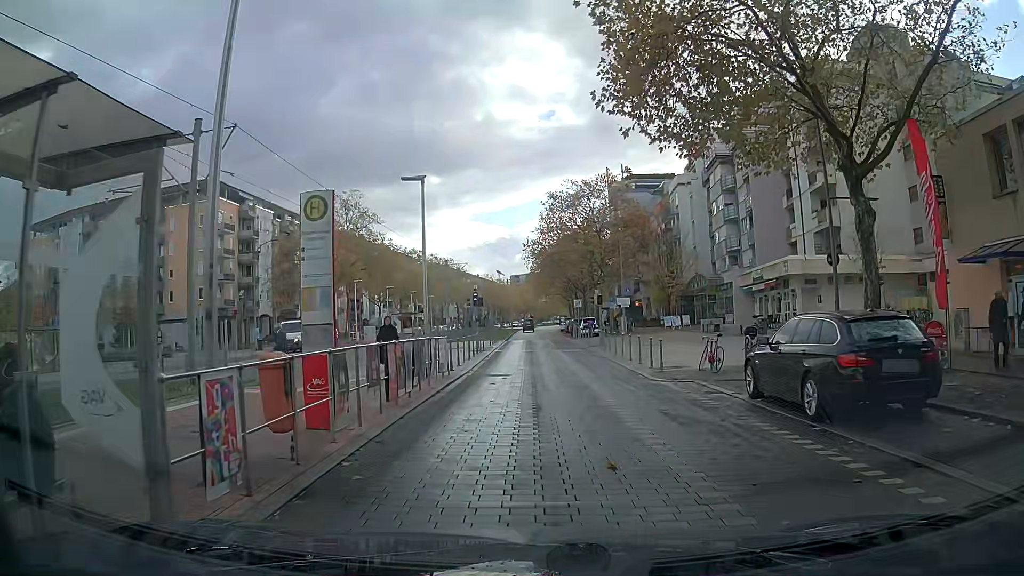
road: tertiary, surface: paving_stones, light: Day
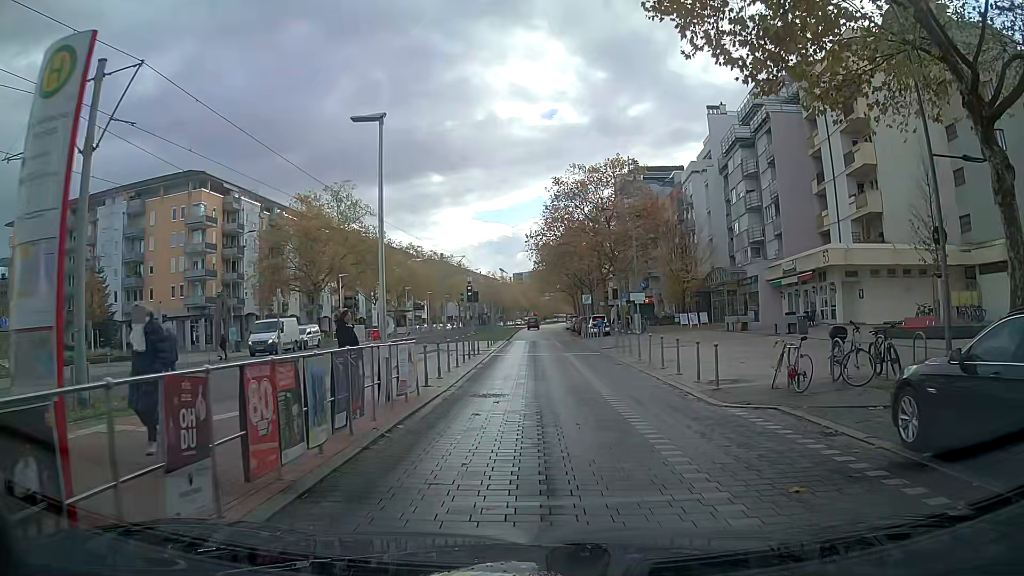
(0.0, +5.3) m; -1°
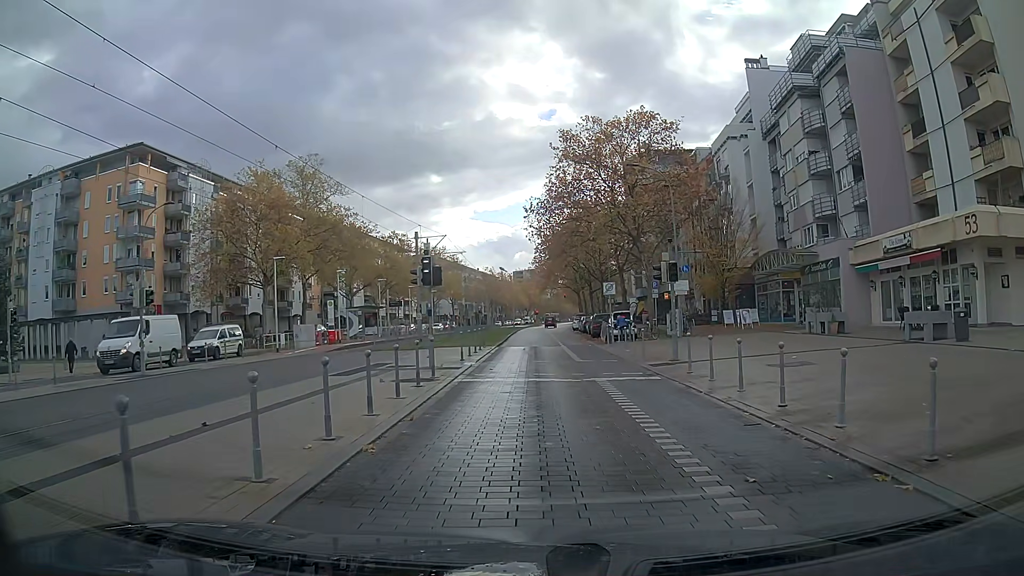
(-0.2, +13.1) m; 0°
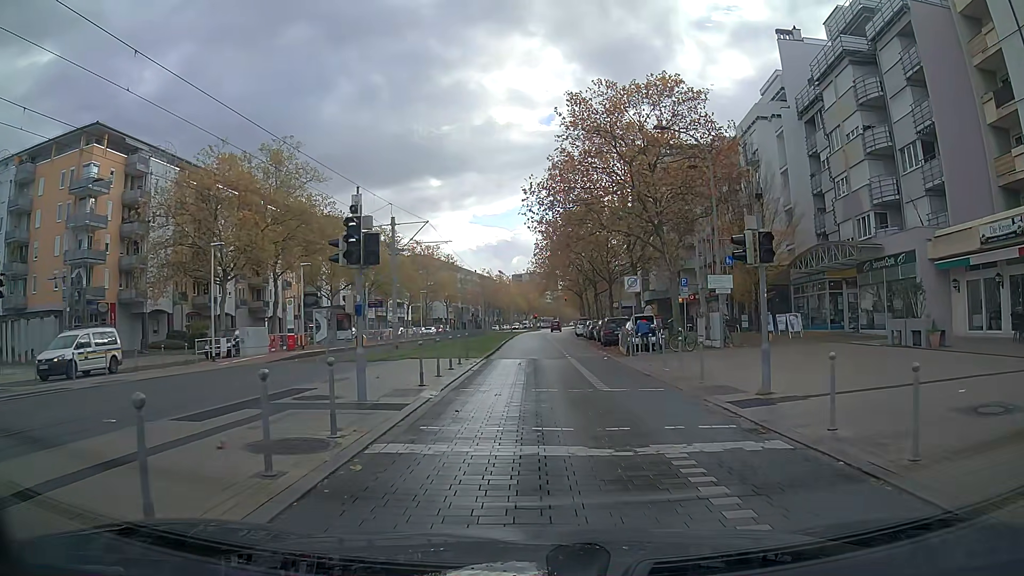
(+0.1, +7.7) m; +1°
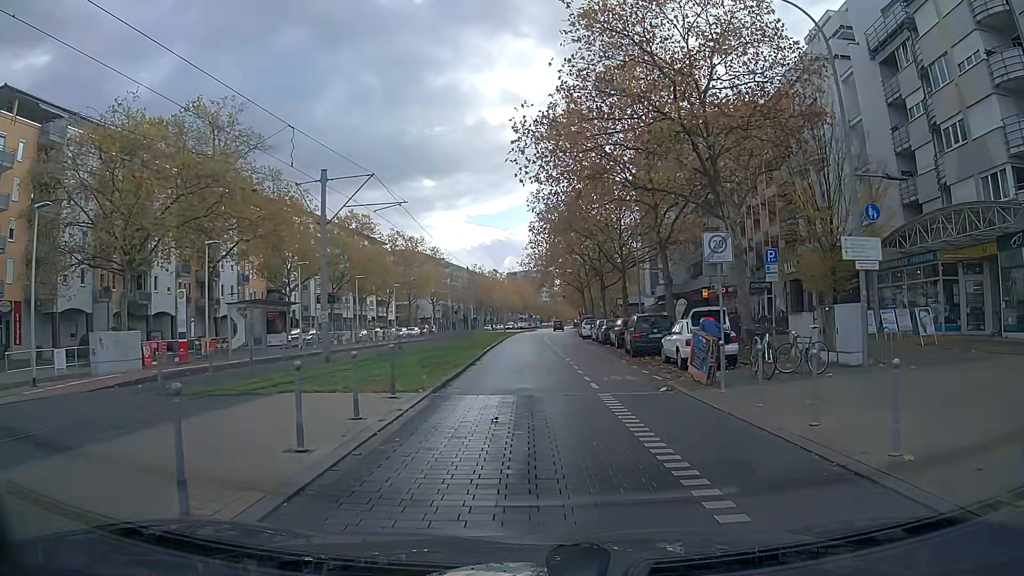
(0.0, +12.1) m; +1°
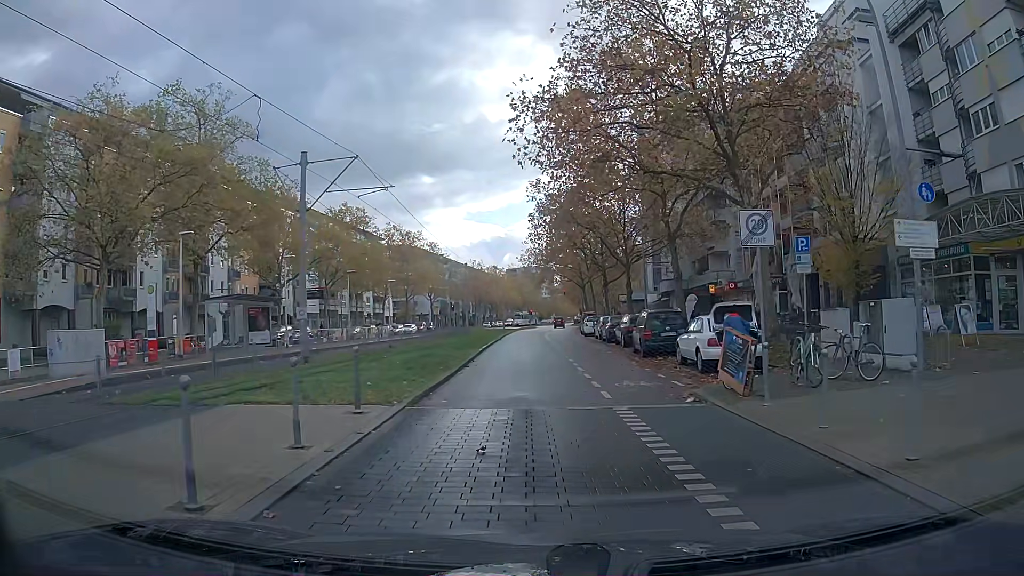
(0.0, +2.4) m; 0°
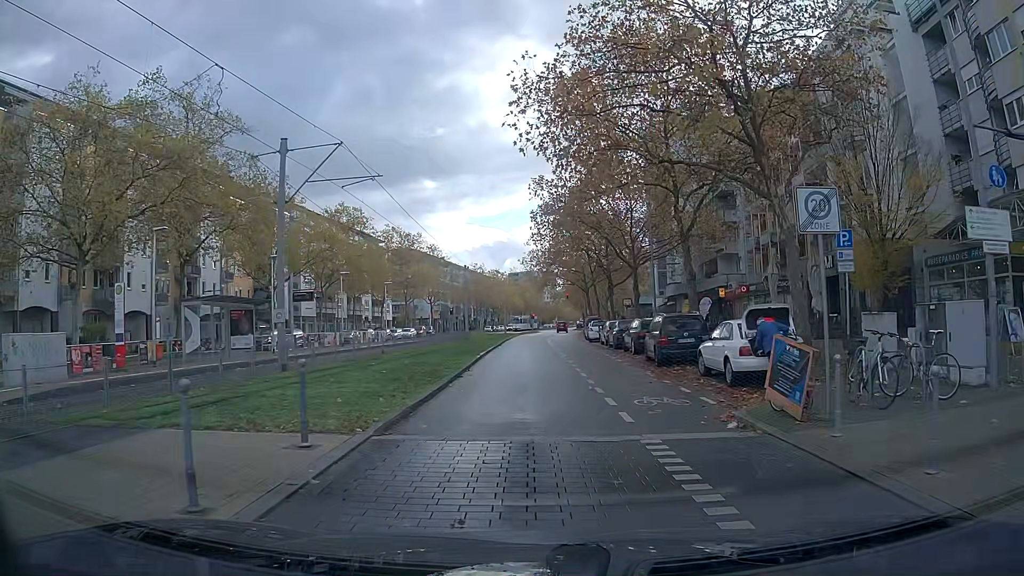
(0.0, +2.3) m; 0°
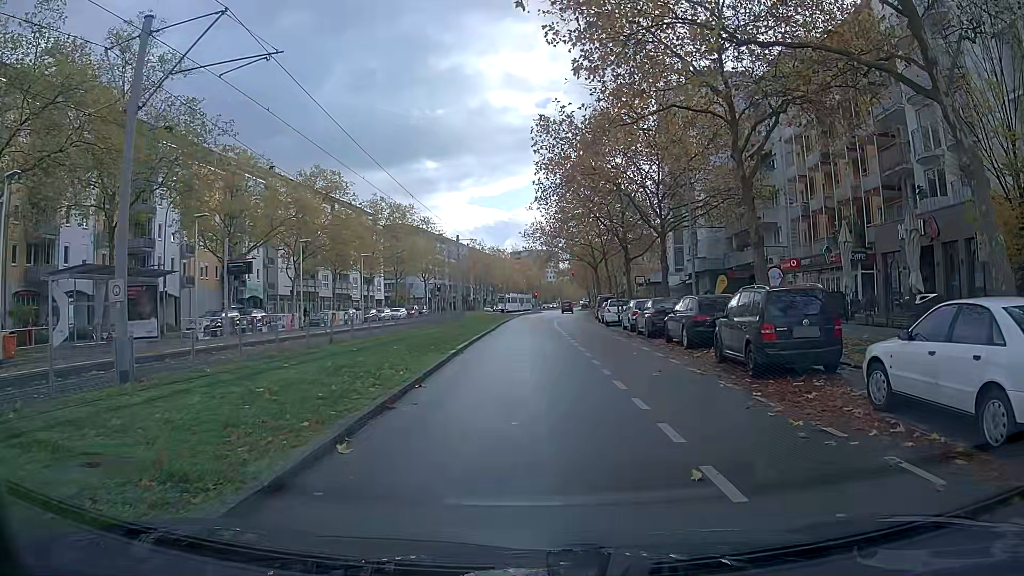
(0.0, +8.9) m; -1°
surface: asphalt
(0, +10) (0, +20) (0, +30) (0, +40) (+1, +50) (+2, +60) (+3, +70) (+4, +80) (+5, +90) (+6, +100) m
